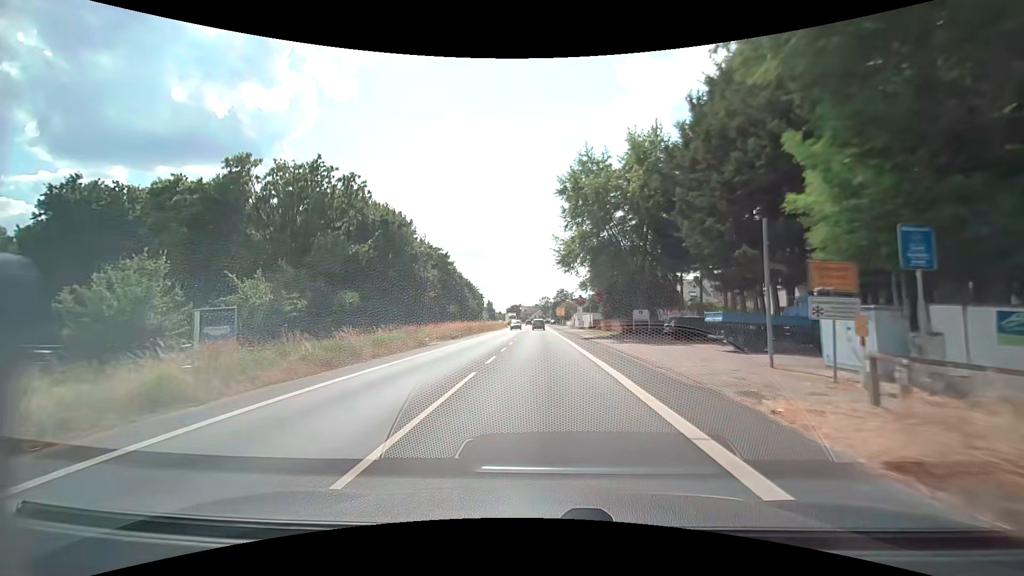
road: secondary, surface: asphalt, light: Day
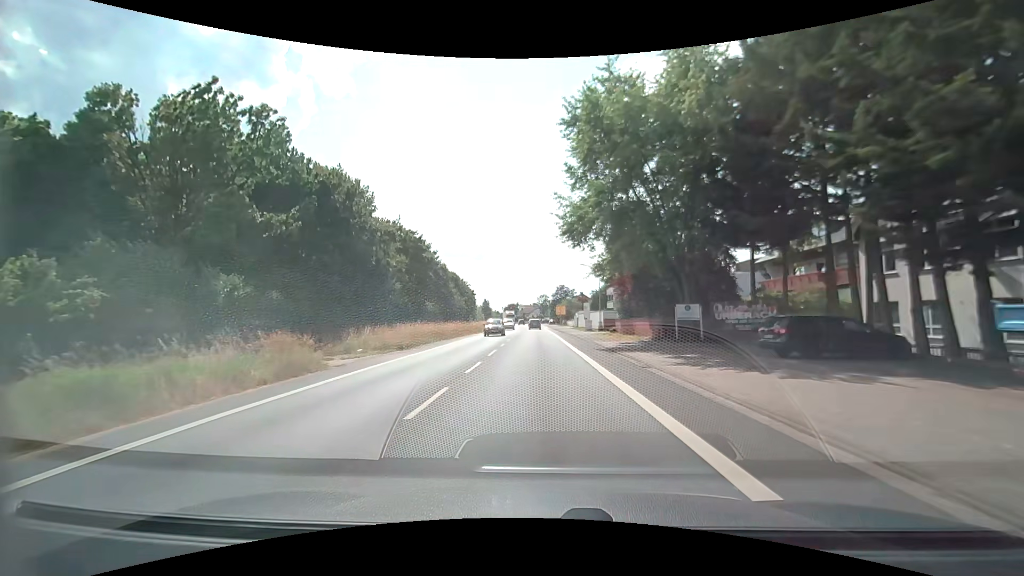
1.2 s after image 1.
(0.0, +14.4) m; 0°
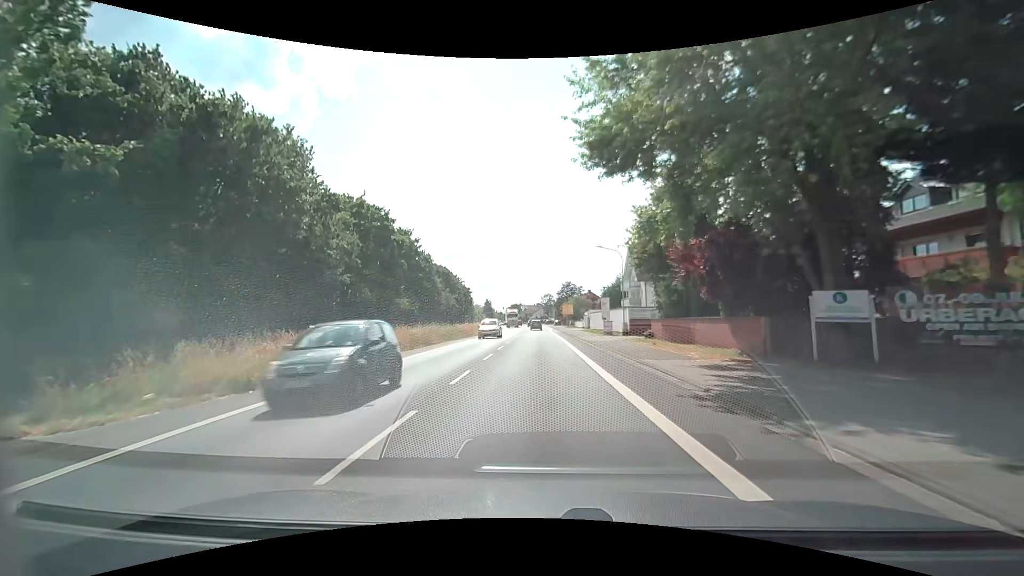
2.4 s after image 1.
(-0.1, +14.1) m; 0°
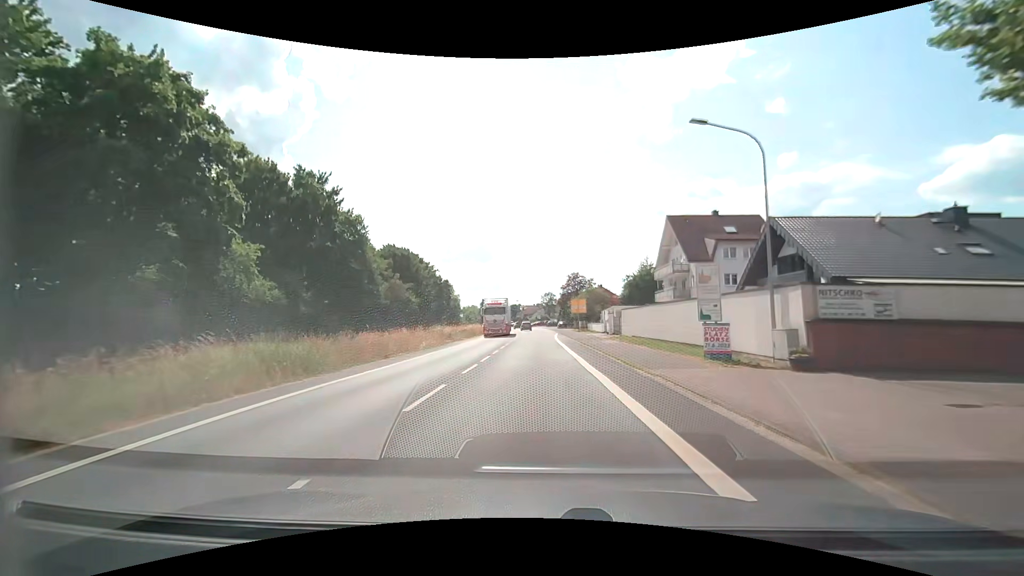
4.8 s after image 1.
(-0.3, +27.4) m; -1°
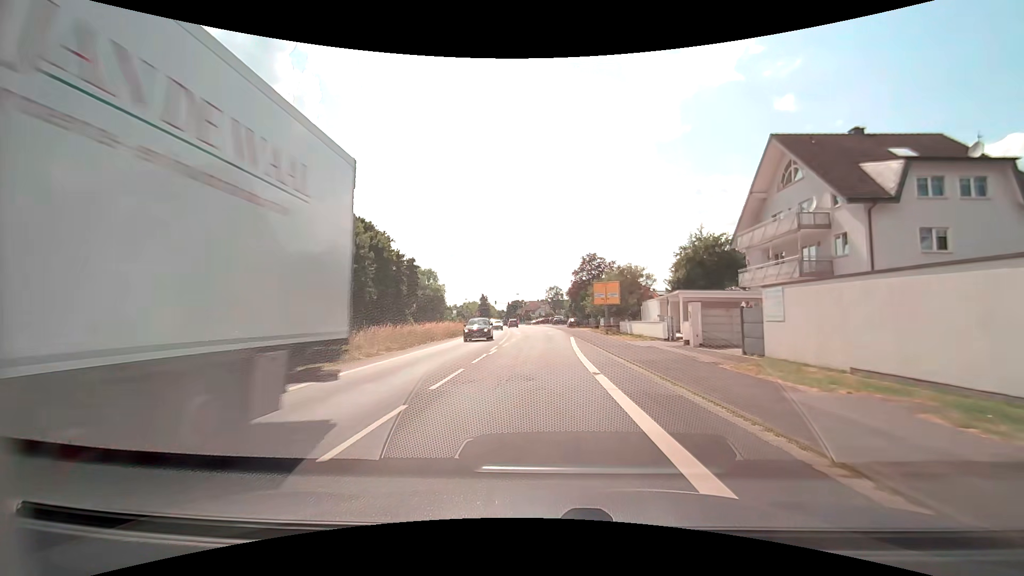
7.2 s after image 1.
(0.0, +26.3) m; 0°
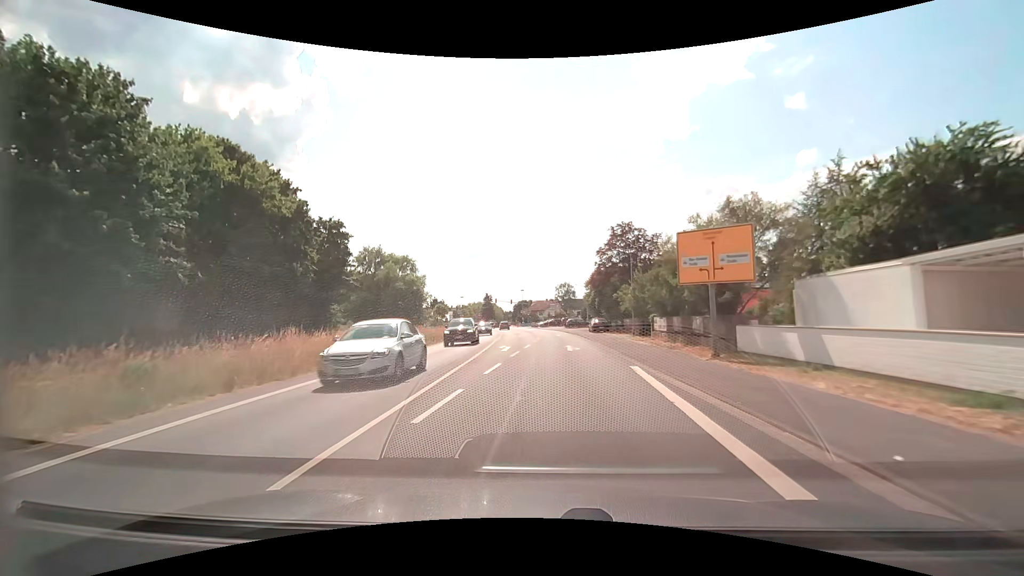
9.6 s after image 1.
(-0.2, +25.3) m; -1°
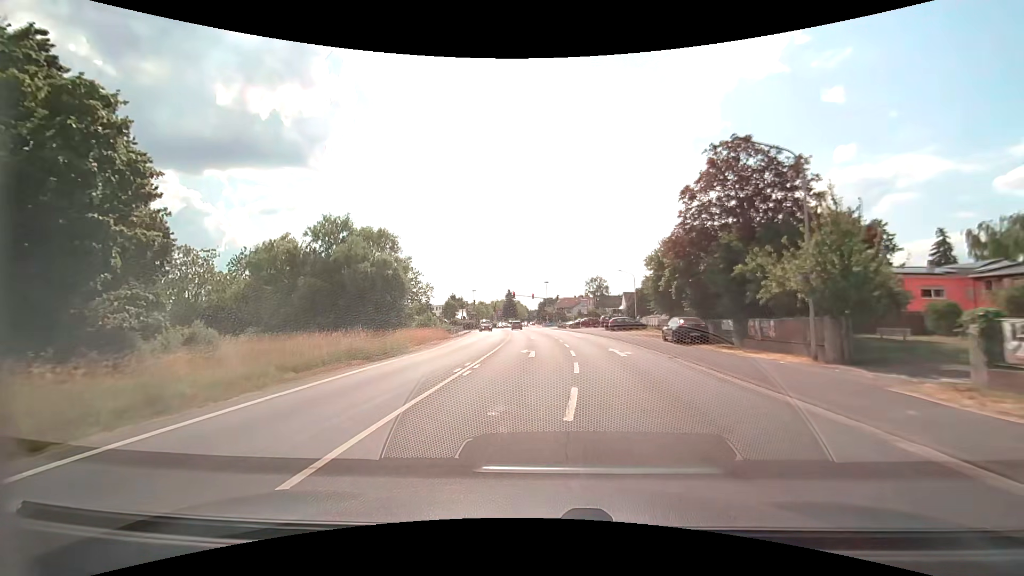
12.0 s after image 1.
(-0.5, +24.1) m; -3°
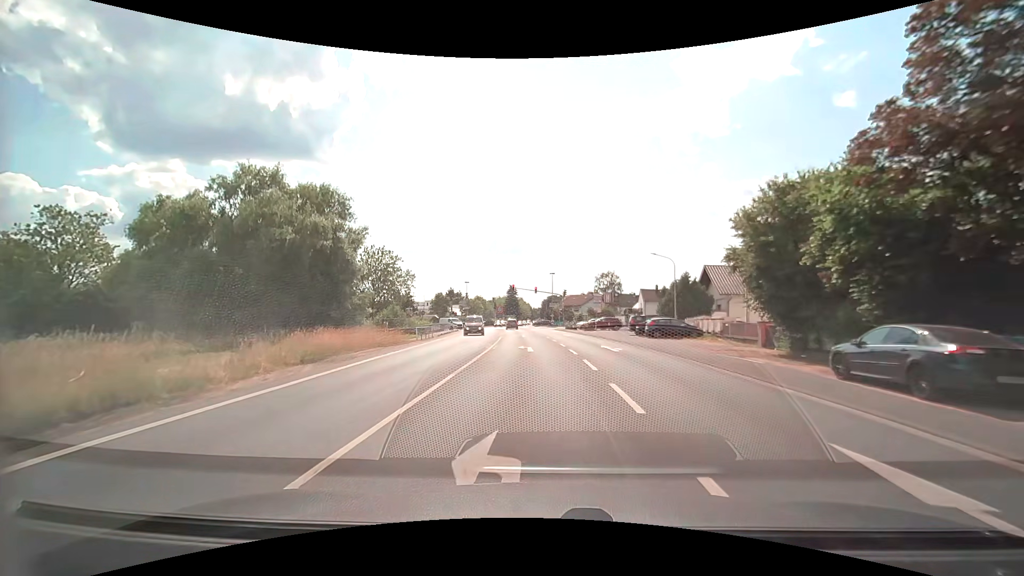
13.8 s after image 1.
(-0.1, +17.2) m; 0°
(0, +10) (0, +20) (-1, +30) (-1, +40) (-2, +50) (-3, +60) (-4, +70) (-5, +80) (-6, +90) (-7, +100) m
